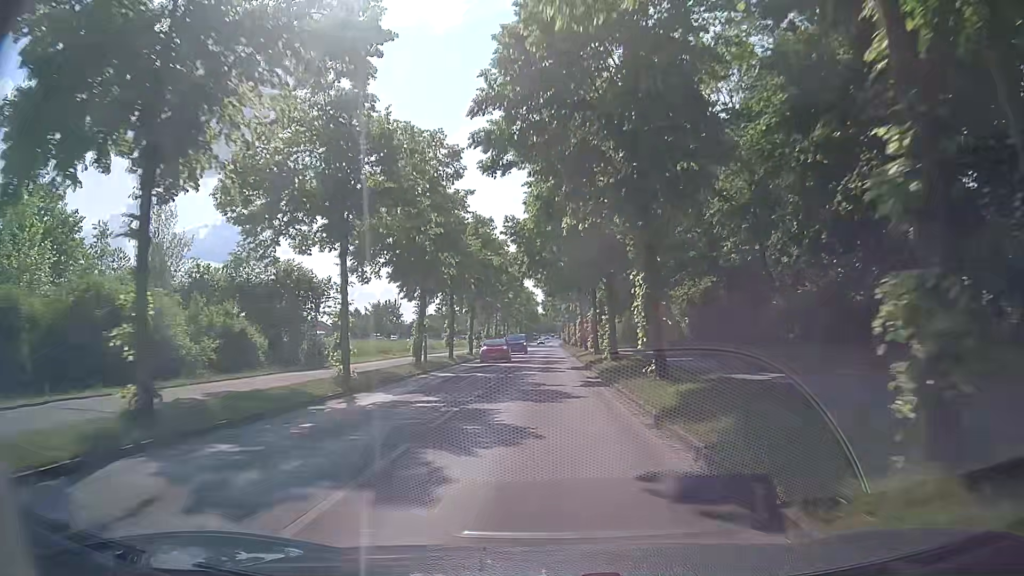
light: Day
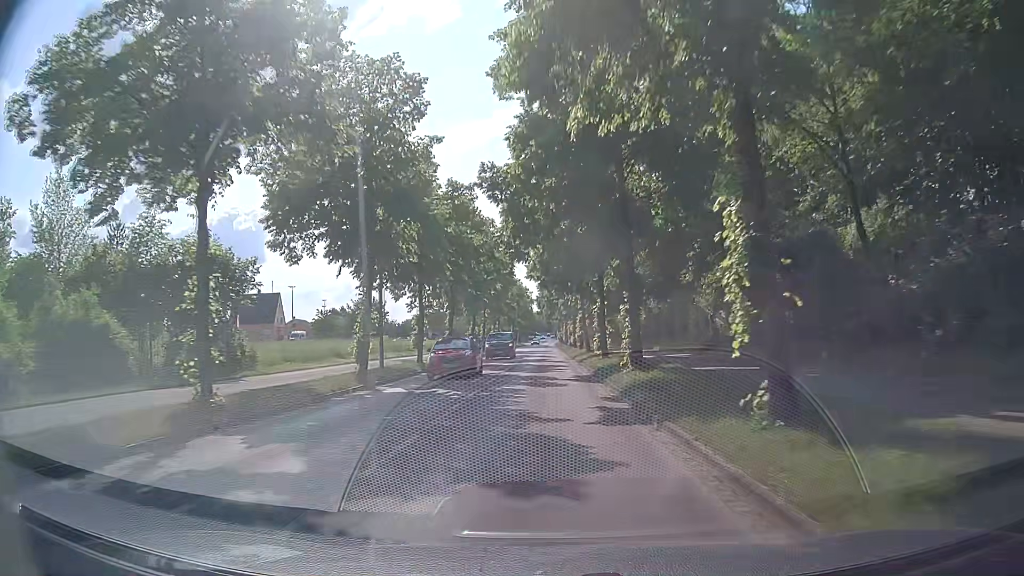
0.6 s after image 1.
(+0.1, +8.5) m; +1°
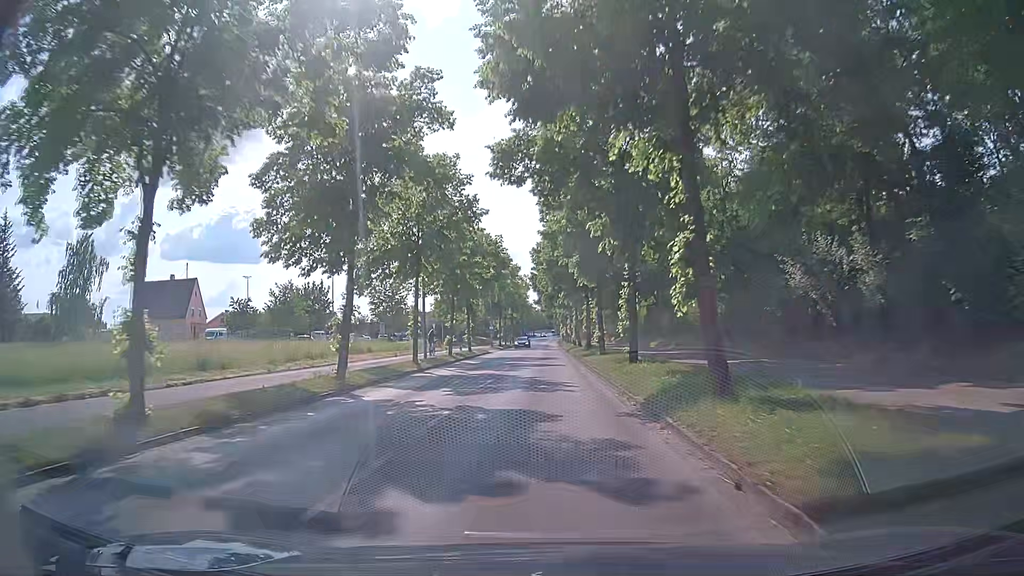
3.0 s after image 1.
(+0.1, +32.7) m; 0°
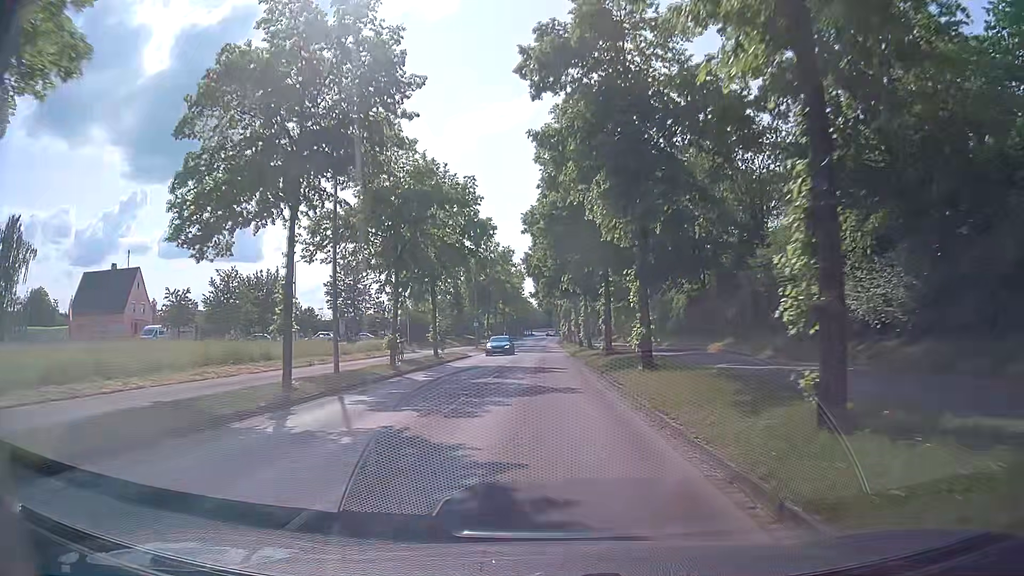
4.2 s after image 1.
(0.0, +15.3) m; 0°
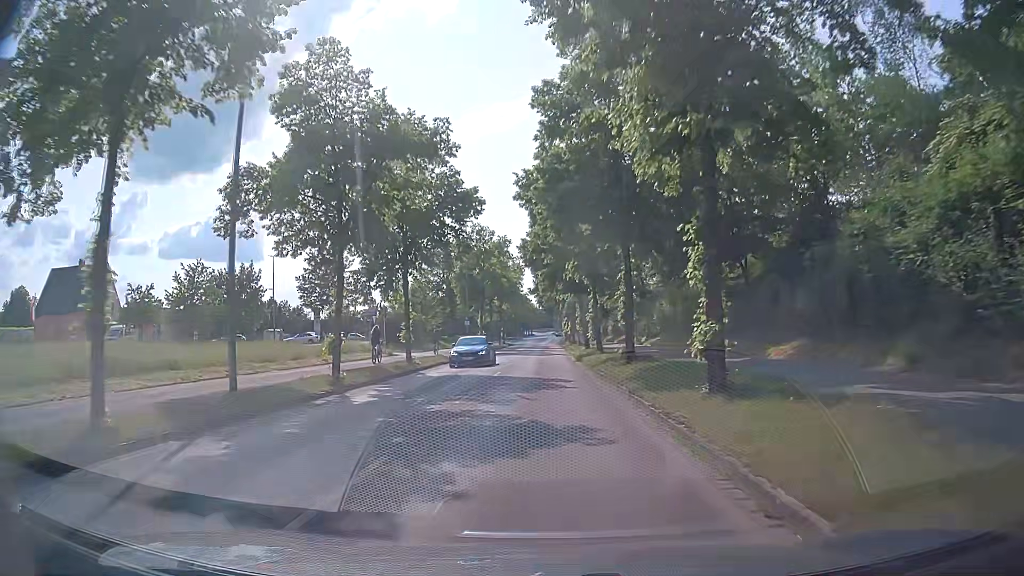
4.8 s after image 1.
(0.0, +7.4) m; -1°
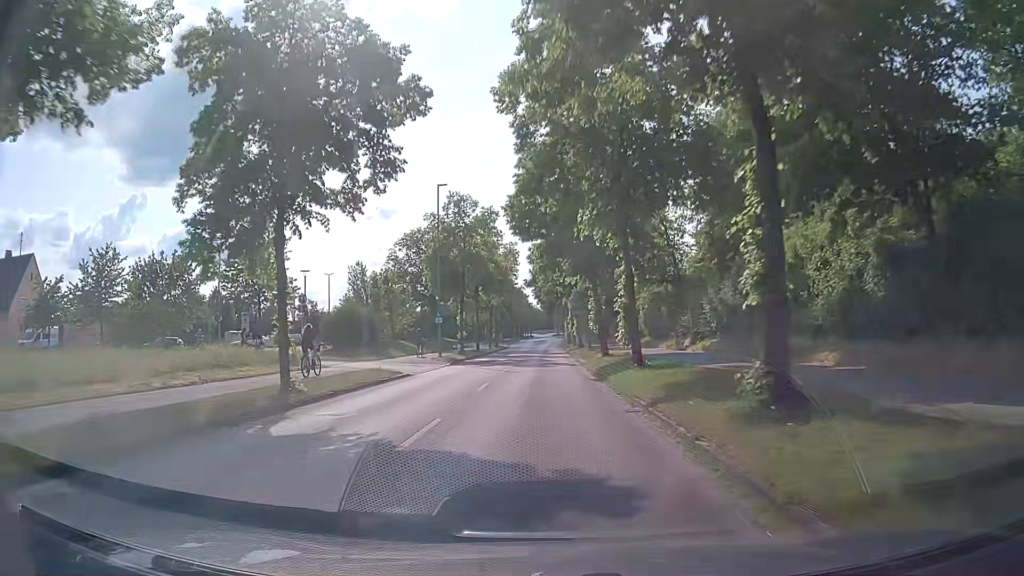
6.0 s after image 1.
(+0.3, +14.3) m; +1°
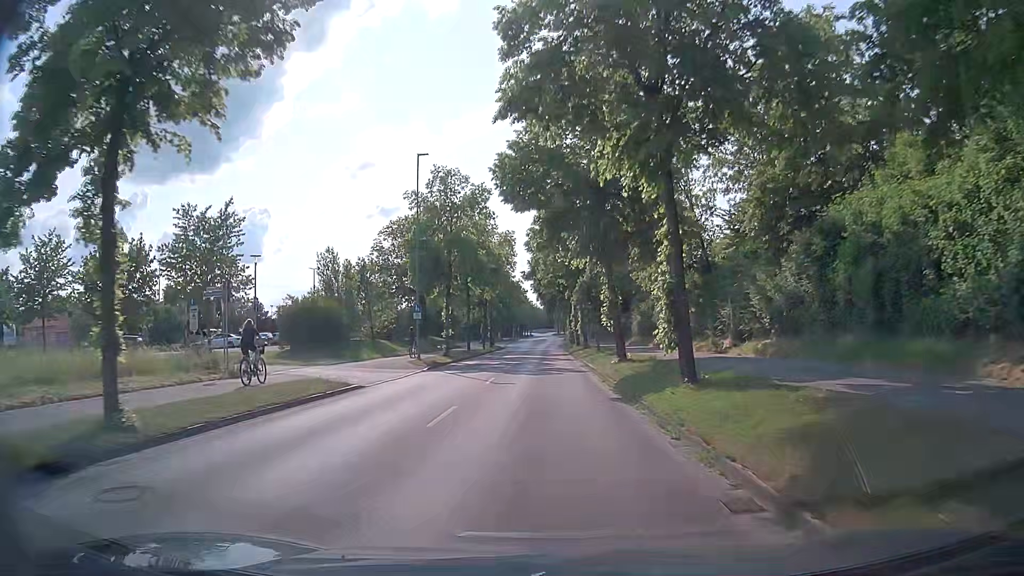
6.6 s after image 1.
(0.0, +7.0) m; 0°
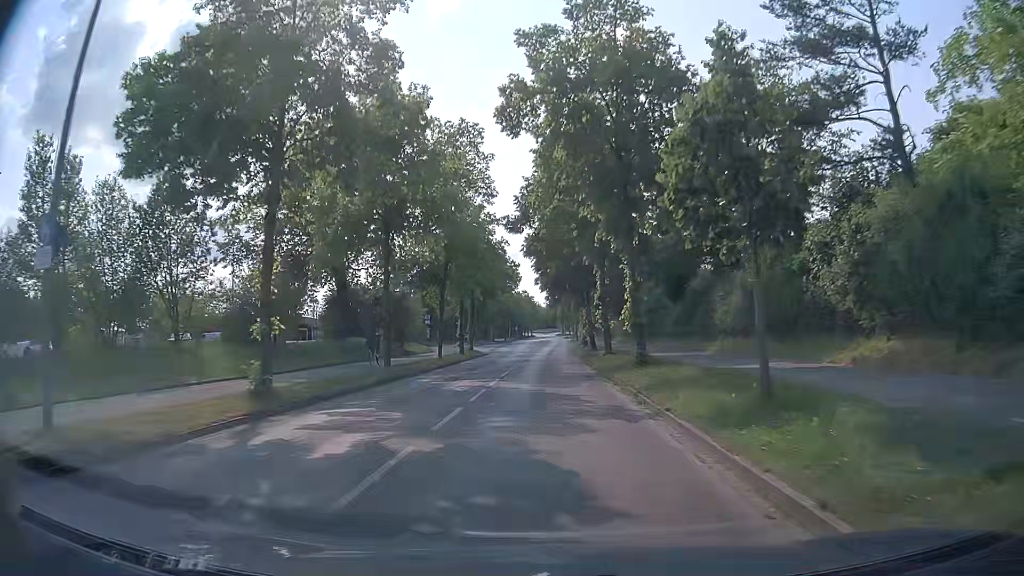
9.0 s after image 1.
(0.0, +27.2) m; -1°
(0, +10) (0, +20) (0, +30) (+1, +40) (+1, +50) (+1, +60) (+2, +70) (+2, +80) (+3, +90) (+4, +100) m
